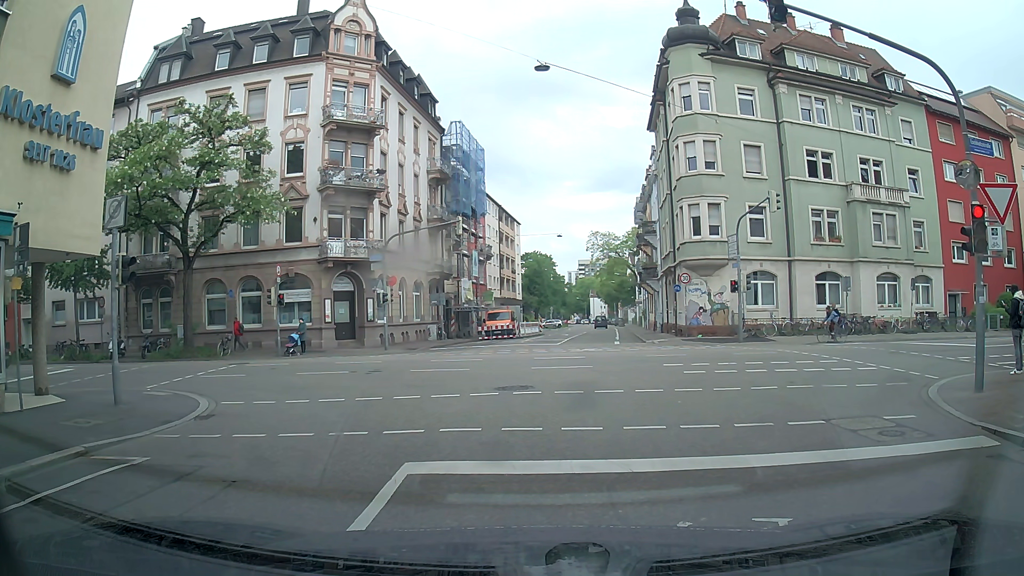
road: residential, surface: asphalt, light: Day
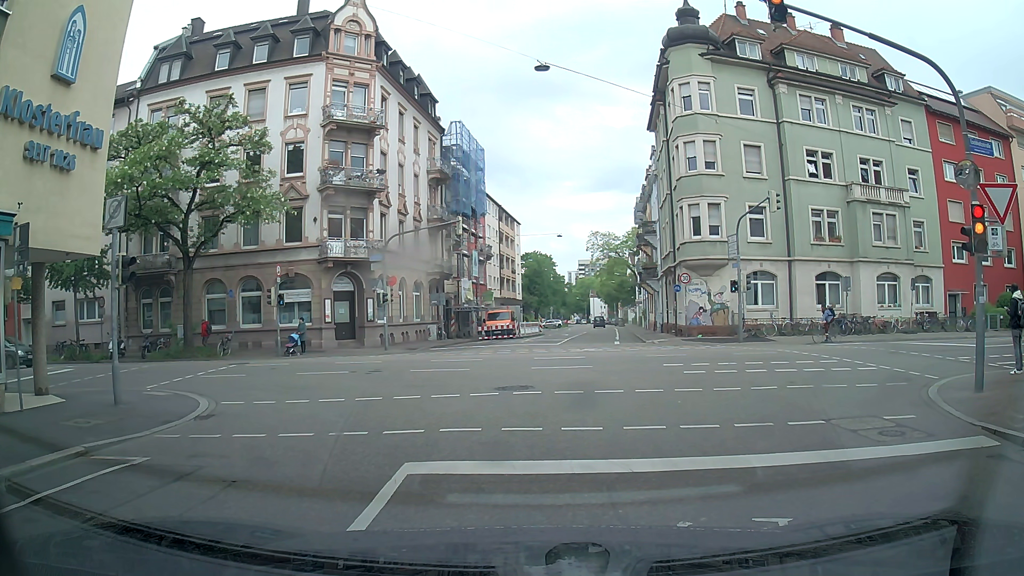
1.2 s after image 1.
(0.0, 0.0) m; 0°
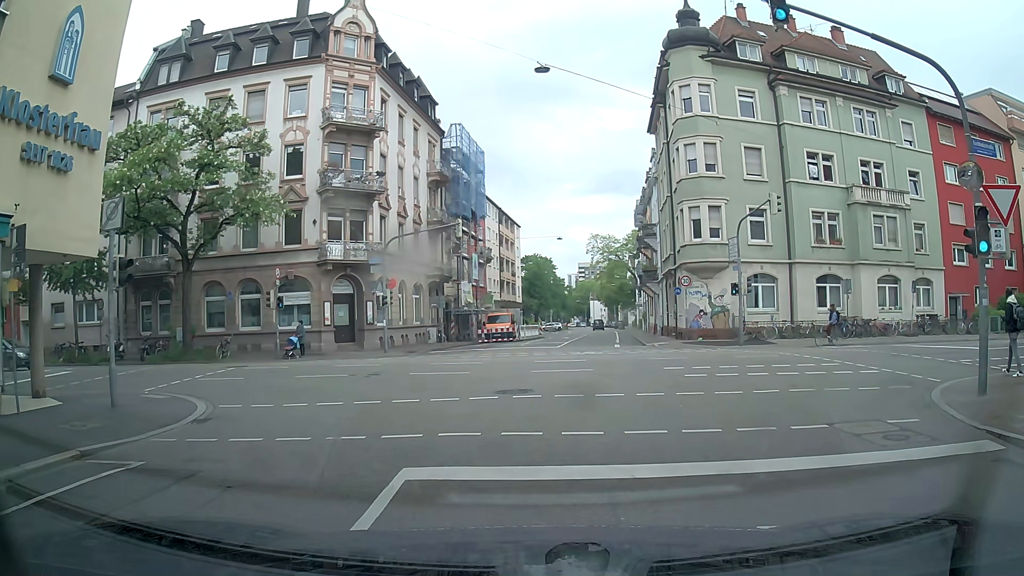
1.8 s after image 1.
(0.0, +0.1) m; 0°
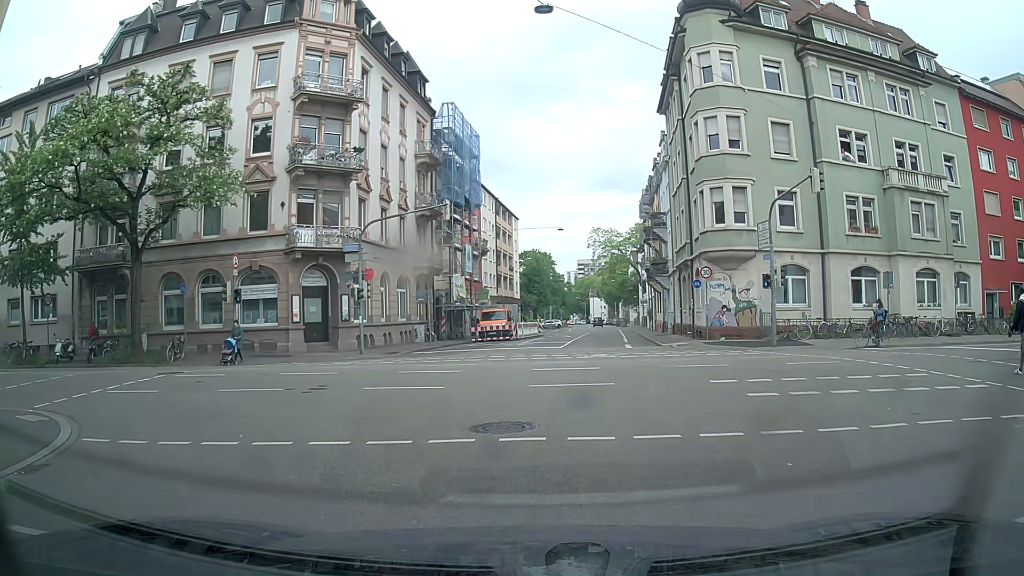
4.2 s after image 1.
(+0.2, +4.7) m; +3°
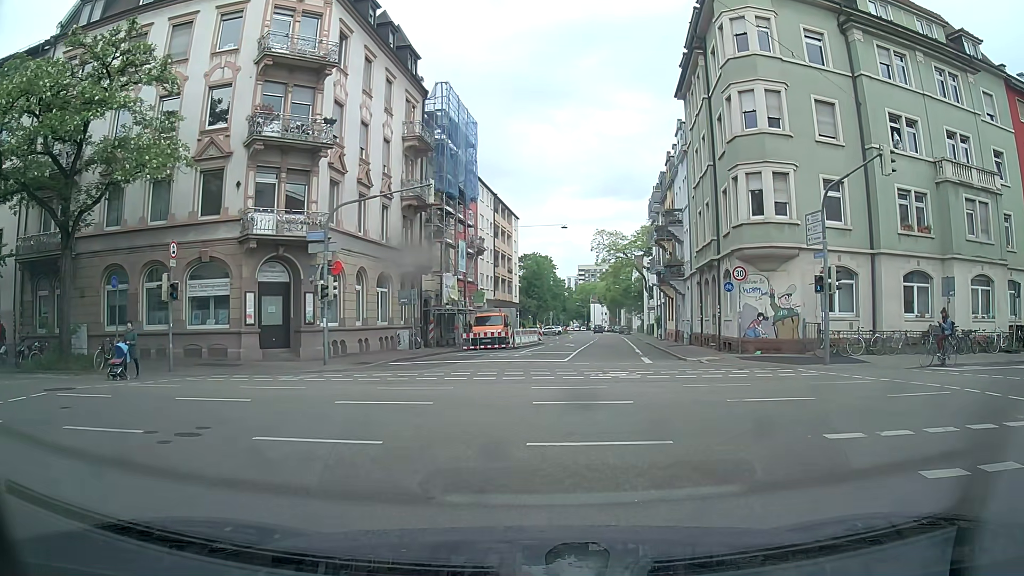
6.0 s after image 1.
(-0.1, +5.1) m; -2°
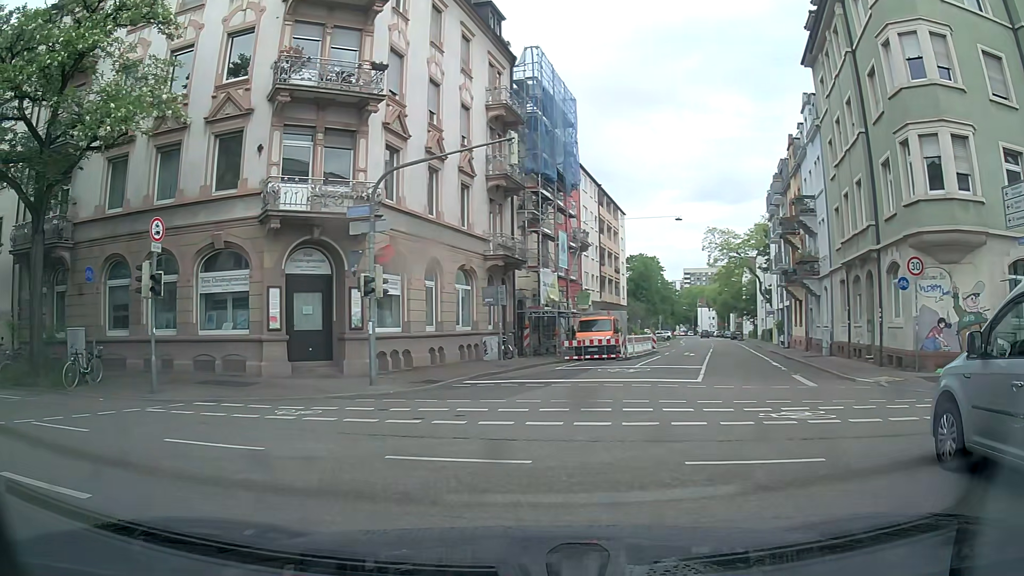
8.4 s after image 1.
(-0.2, +6.6) m; -9°
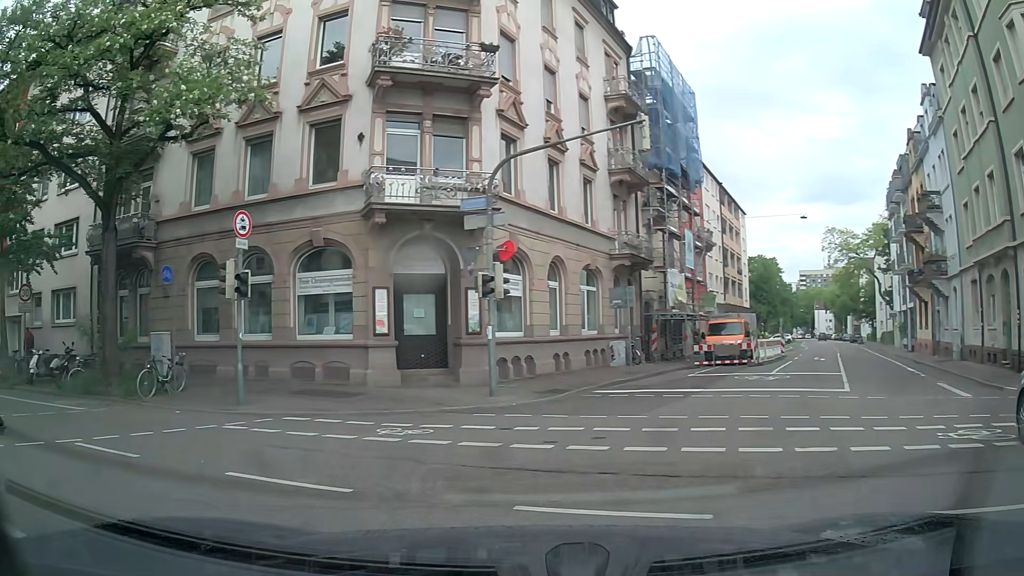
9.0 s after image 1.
(-0.2, +1.9) m; -9°
